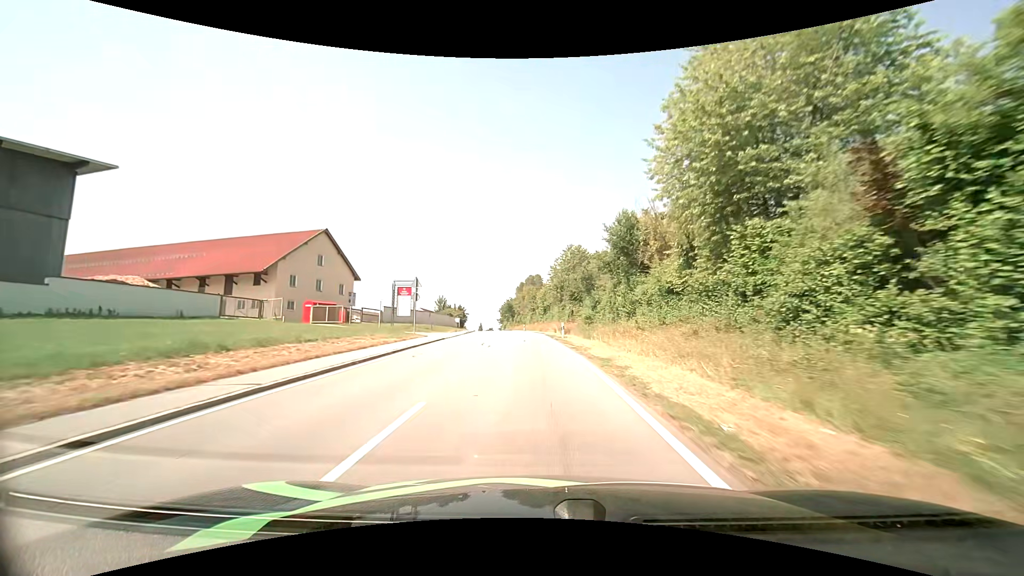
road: tertiary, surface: asphalt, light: Day
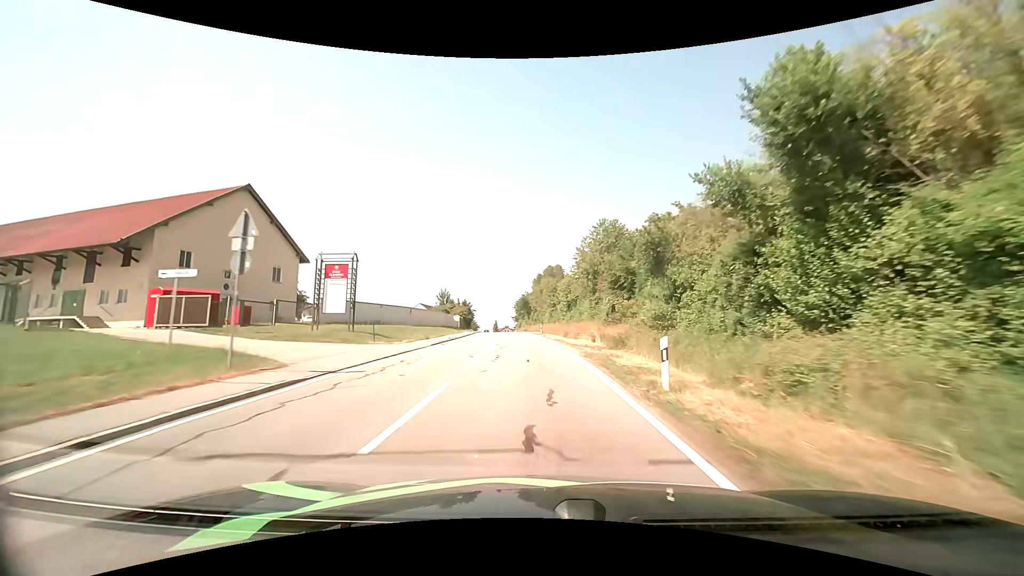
(-0.5, +21.8) m; -2°
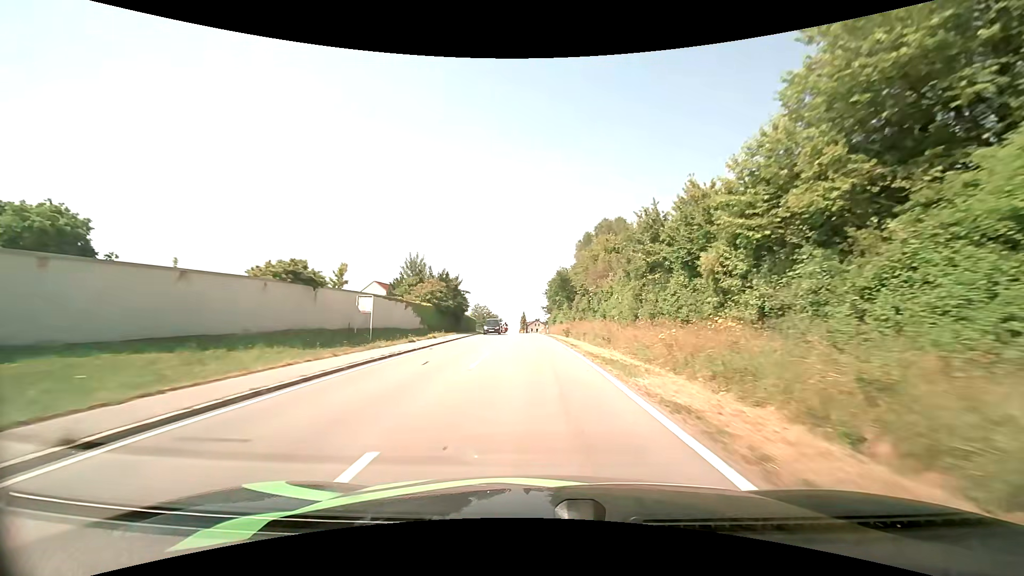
(-2.3, +53.6) m; -4°
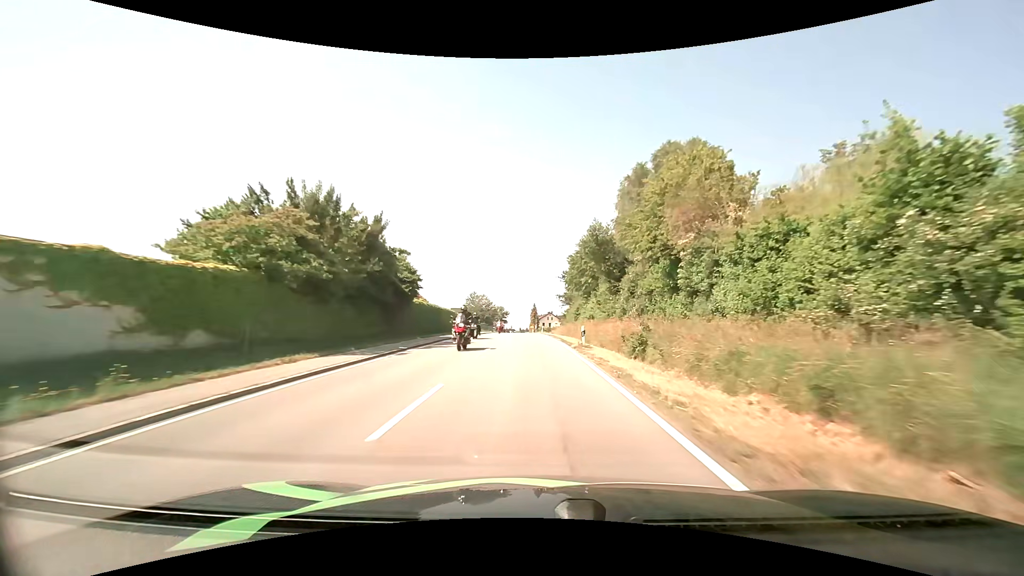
(-0.3, +31.4) m; -1°
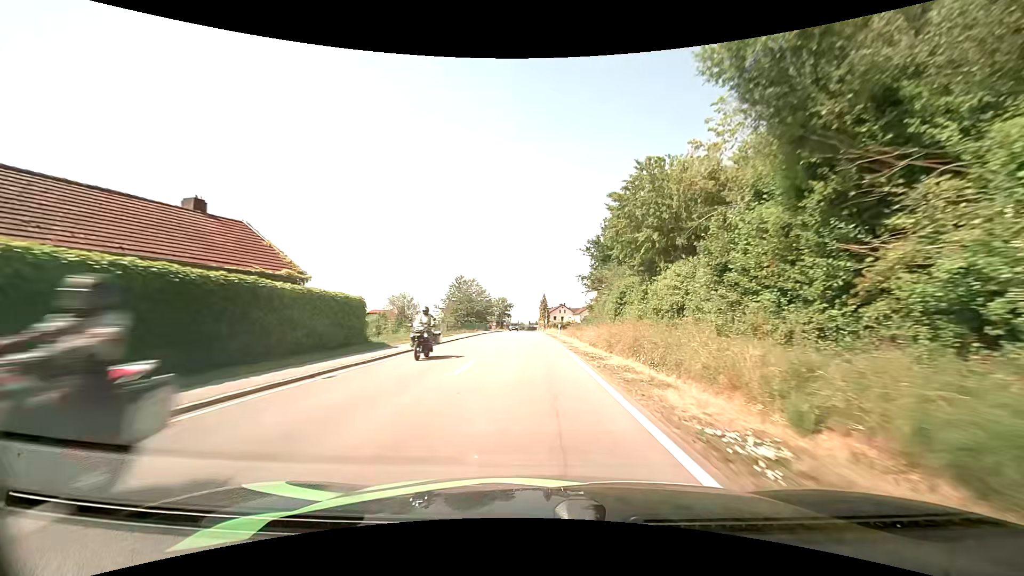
(-0.2, +30.1) m; -1°
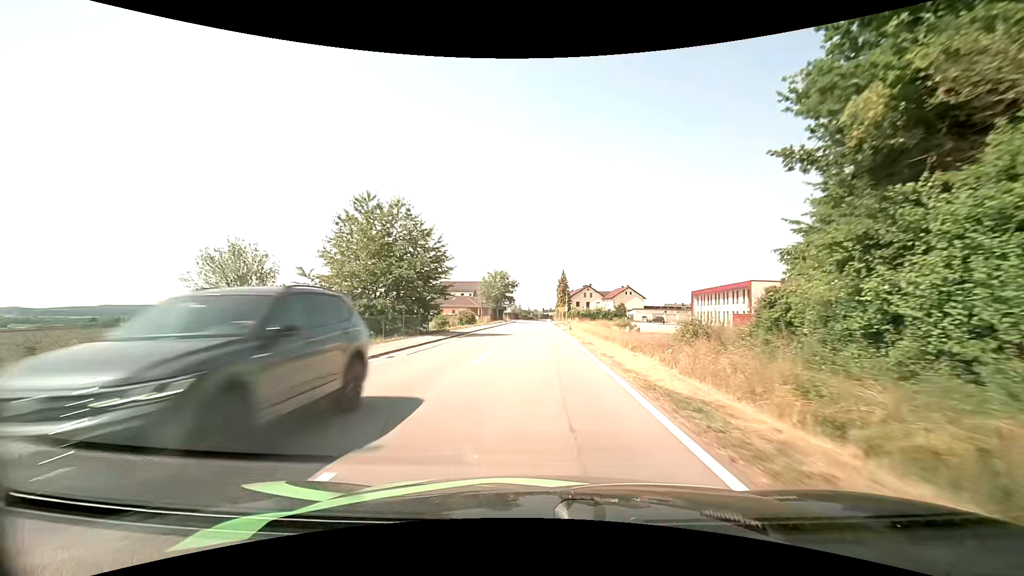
(-0.7, +47.3) m; -1°
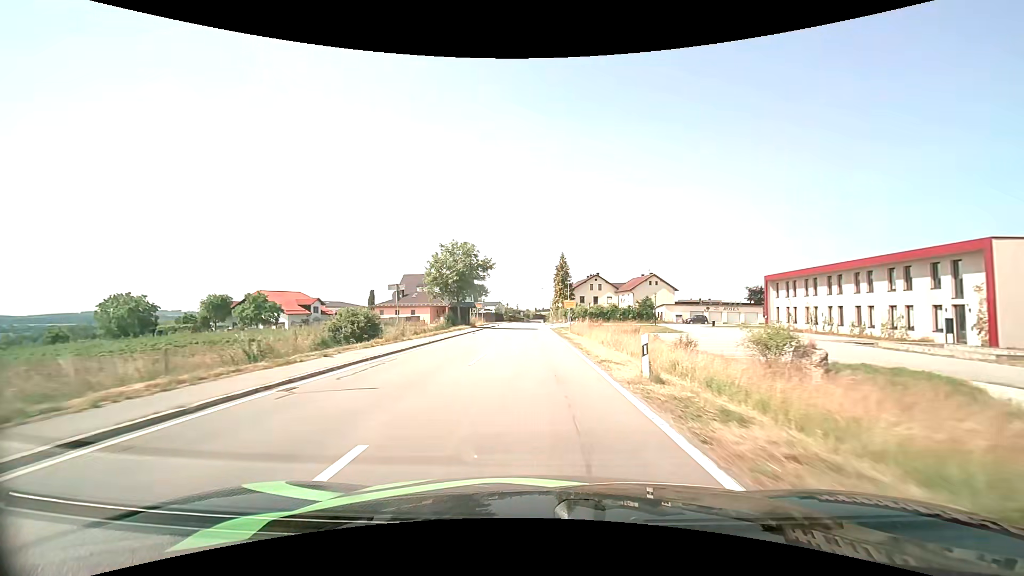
(+0.2, +35.4) m; +1°
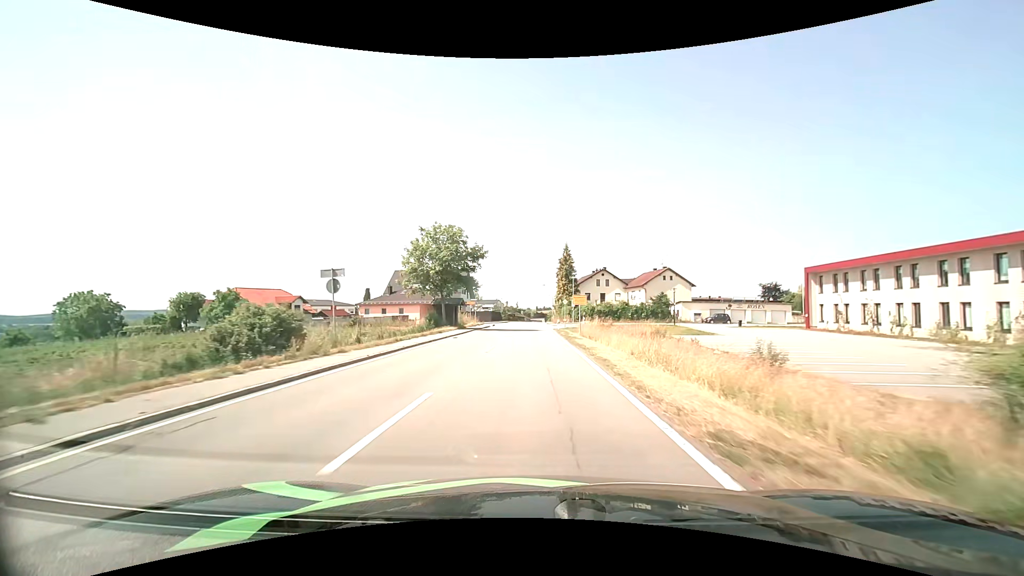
(0.0, +9.2) m; 0°
(0, +10) (0, +20) (0, +30) (0, +40) (0, +50) (0, +60) (0, +70) (0, +80) (0, +90) (0, +100) m
